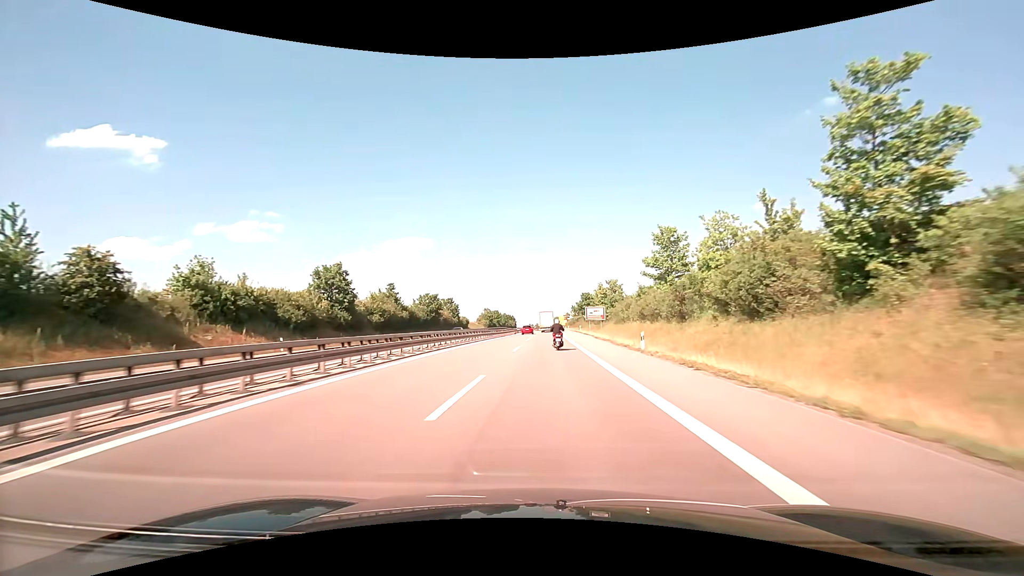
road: trunk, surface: asphalt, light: Day
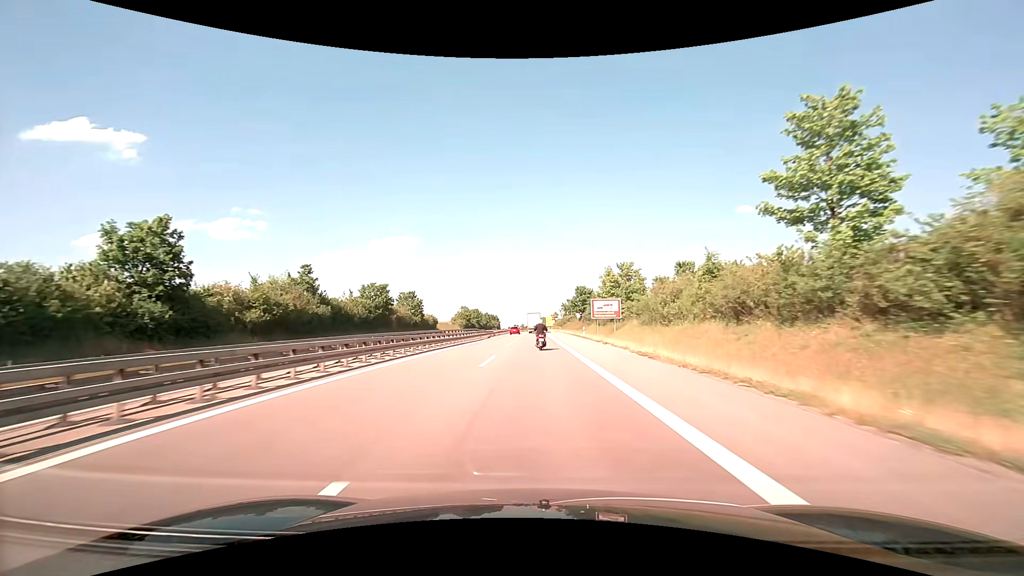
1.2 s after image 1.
(+0.5, +26.7) m; +2°
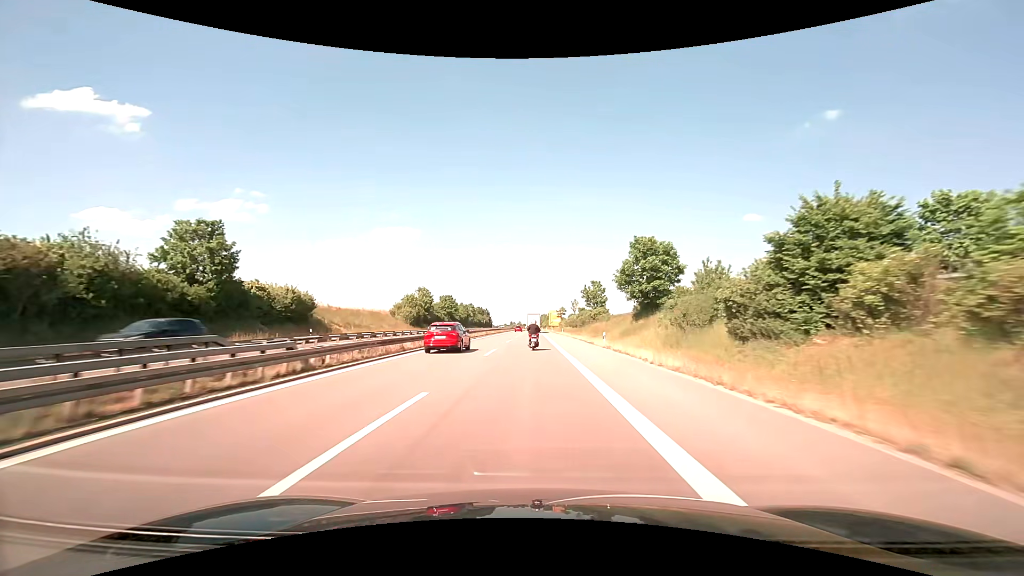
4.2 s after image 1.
(-0.1, +66.6) m; 0°
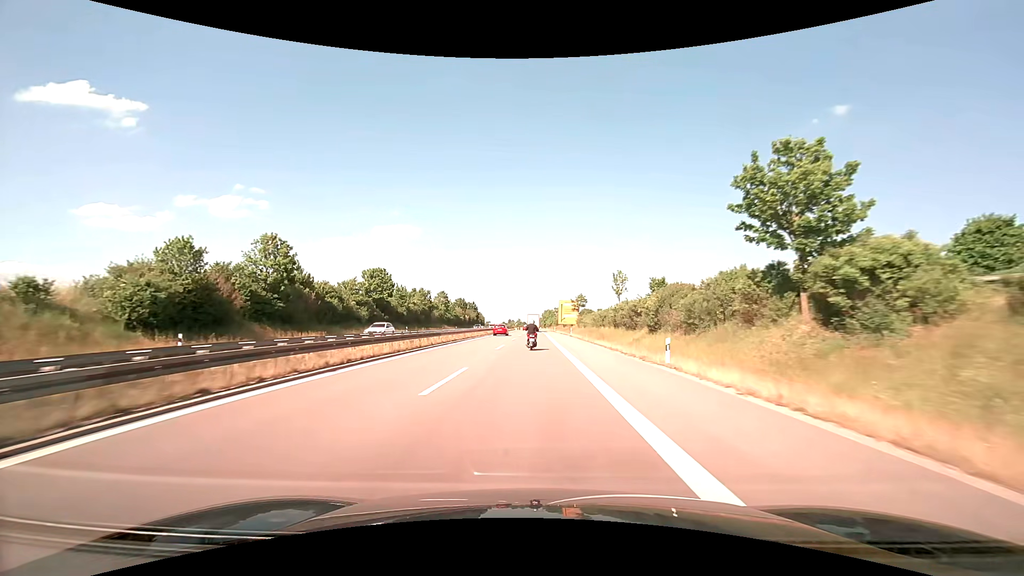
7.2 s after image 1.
(-0.3, +66.5) m; 0°
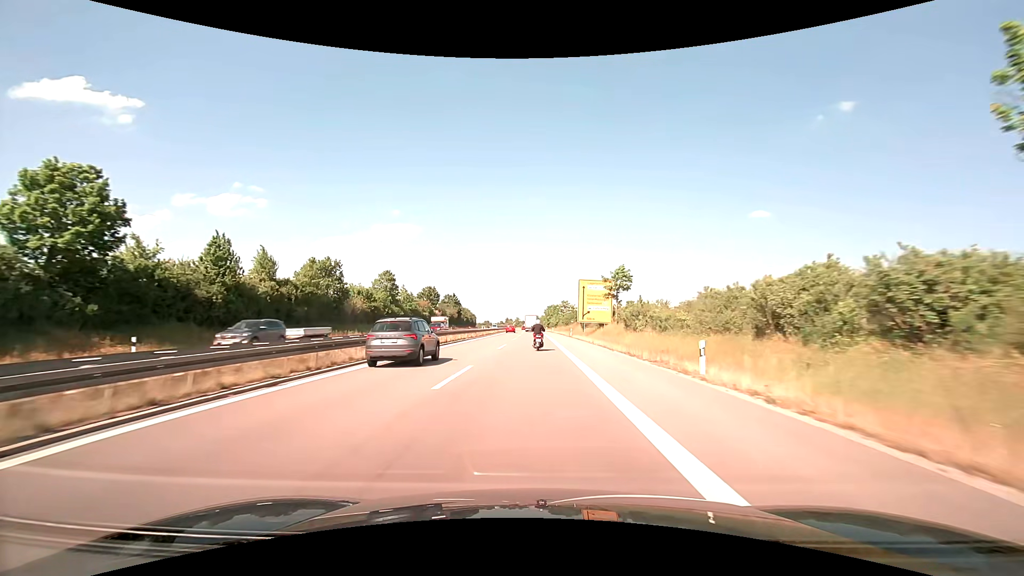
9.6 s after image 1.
(-0.1, +53.3) m; 0°
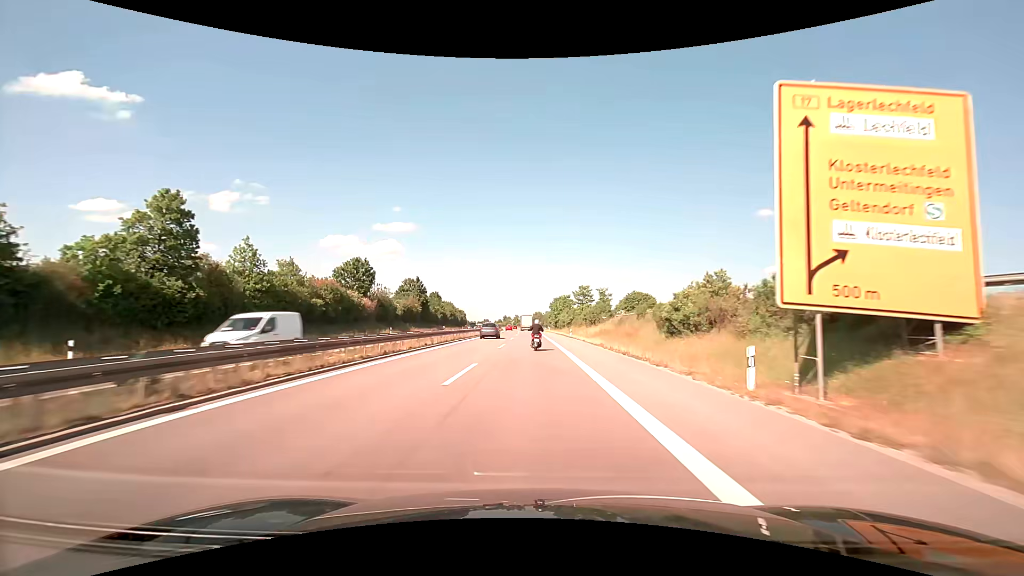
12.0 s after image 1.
(-0.1, +53.5) m; 0°
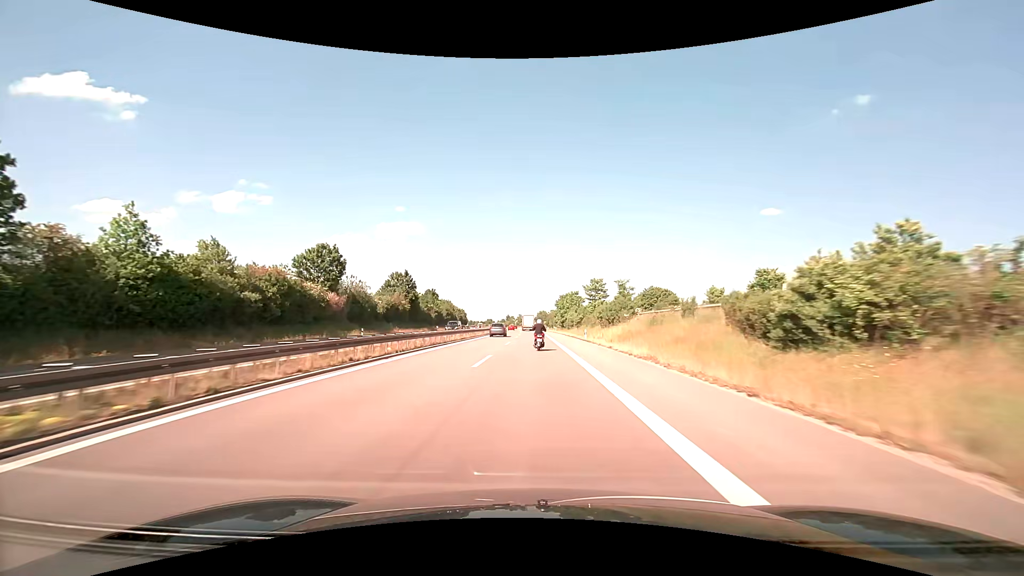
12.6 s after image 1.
(0.0, +13.4) m; 0°
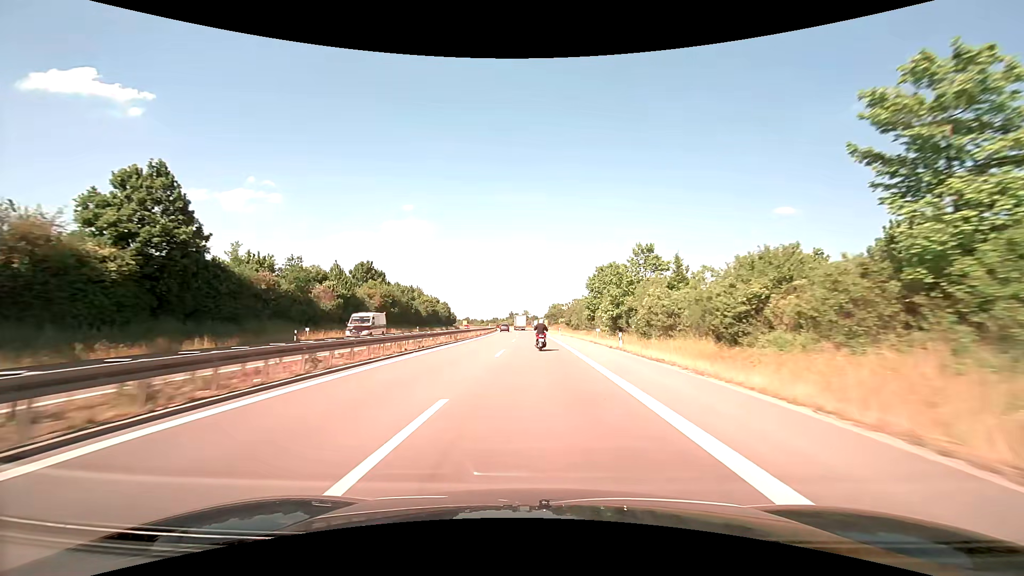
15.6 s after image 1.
(-0.7, +67.3) m; -1°
(0, +10) (0, +20) (0, +30) (0, +40) (0, +50) (-1, +60) (-1, +70) (-1, +80) (-2, +90) (-2, +100) m
